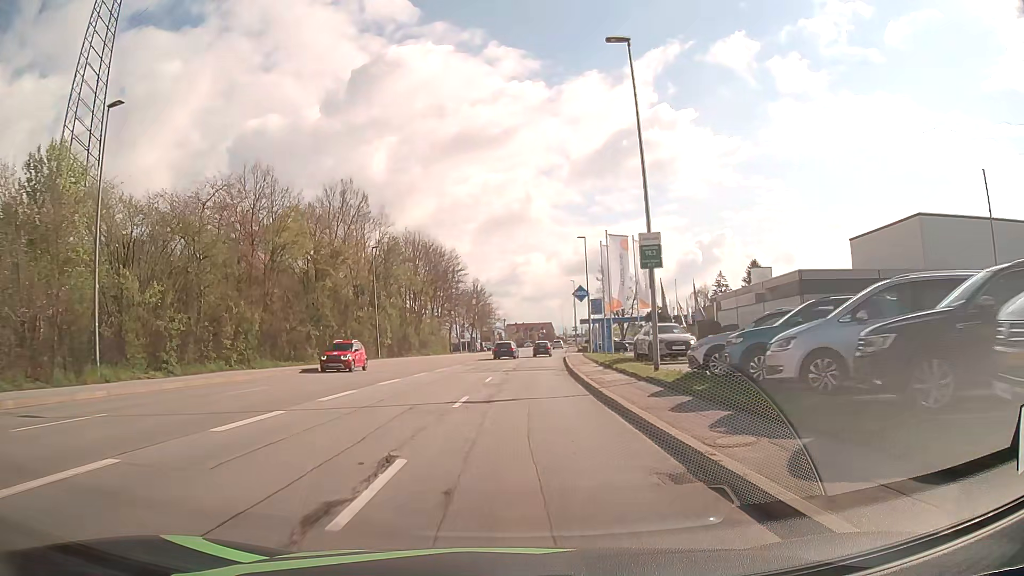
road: tertiary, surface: asphalt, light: Day
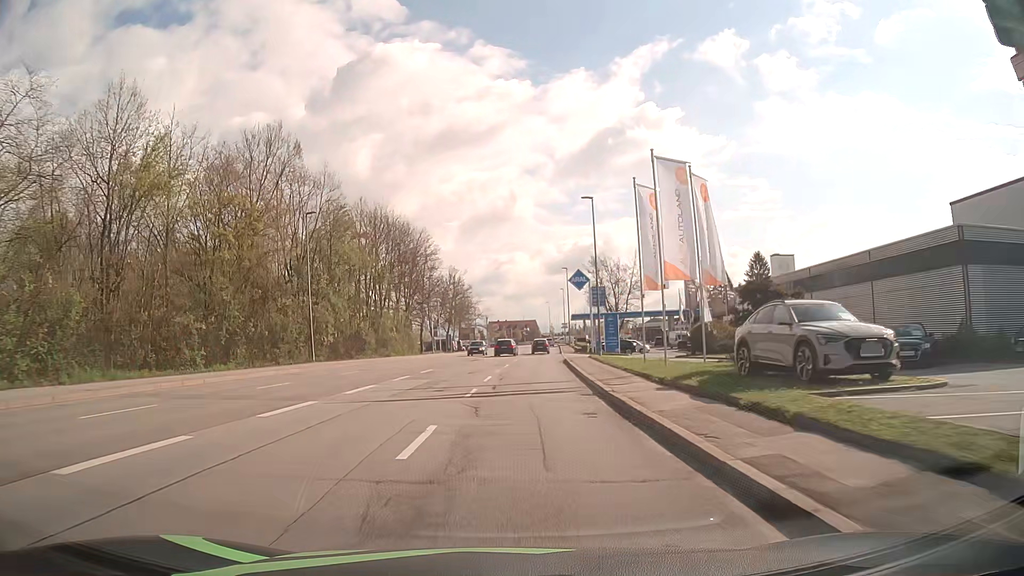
(+0.2, +16.1) m; +2°
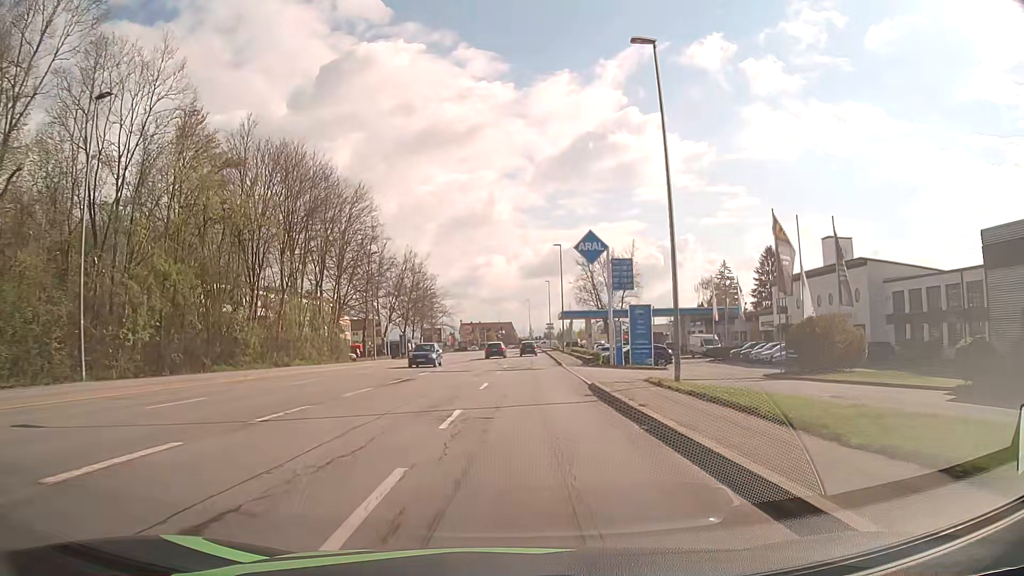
(+0.4, +24.3) m; +2°
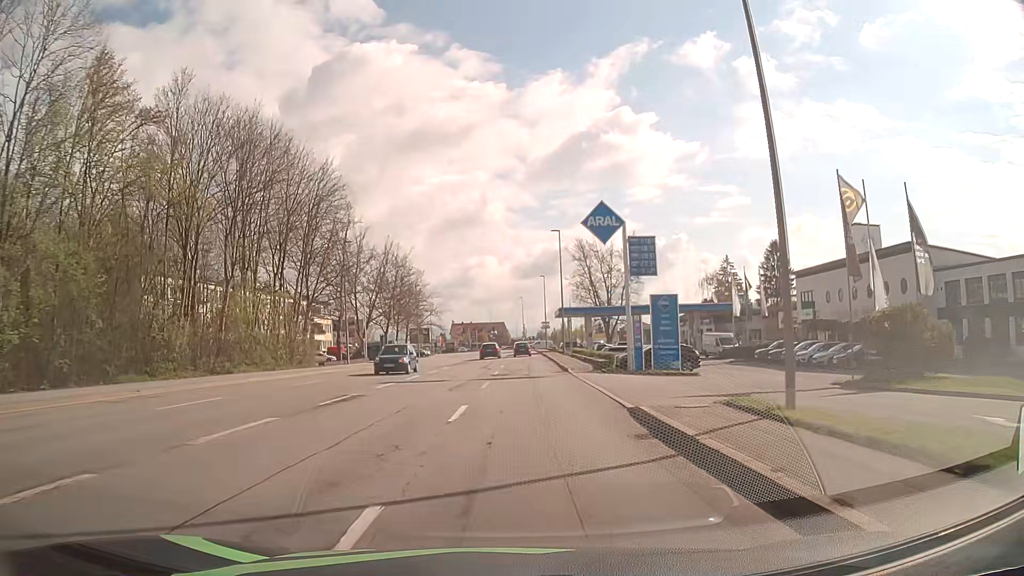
(+0.1, +8.2) m; +1°
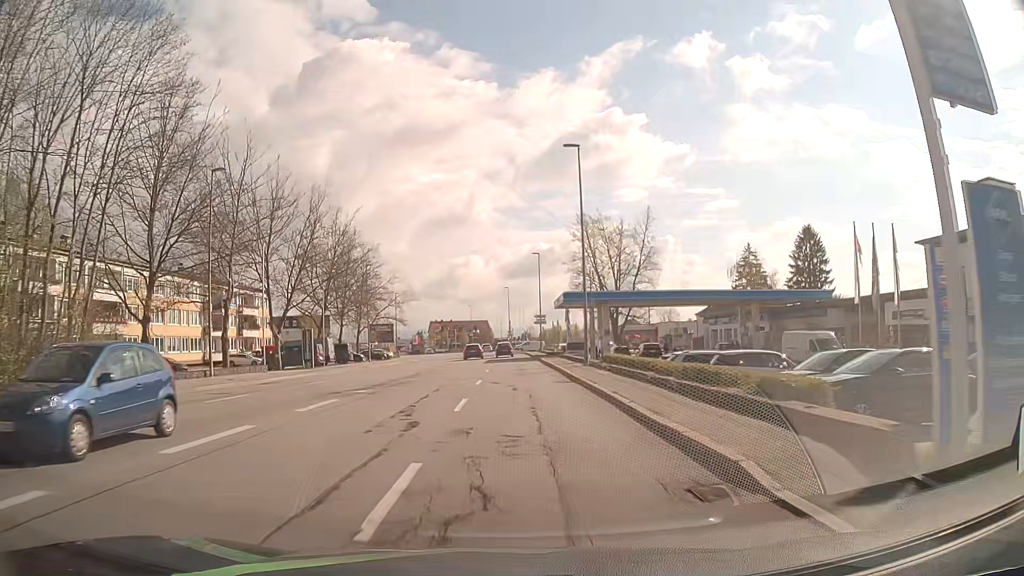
(+0.4, +24.7) m; +1°
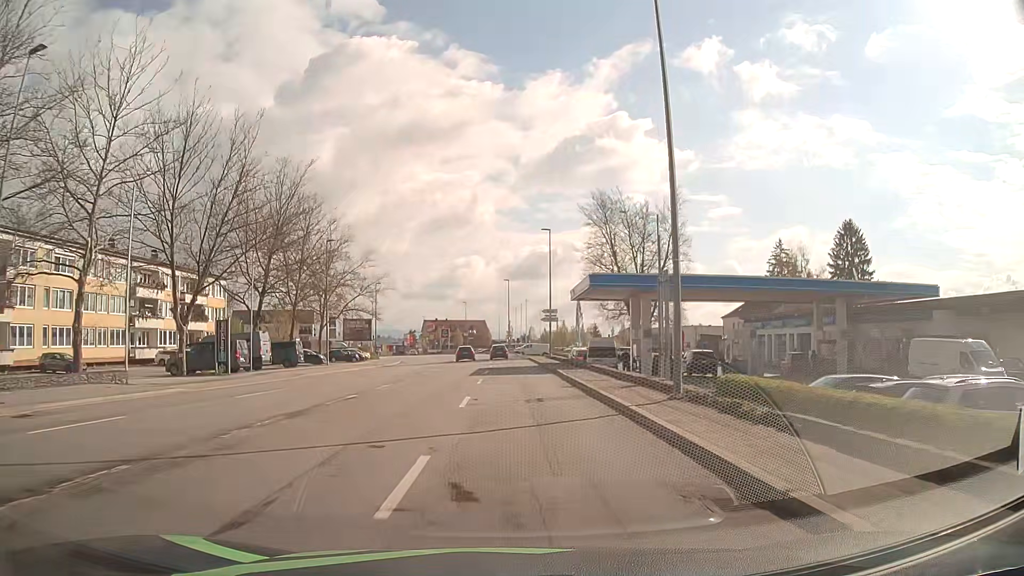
(0.0, +16.4) m; 0°
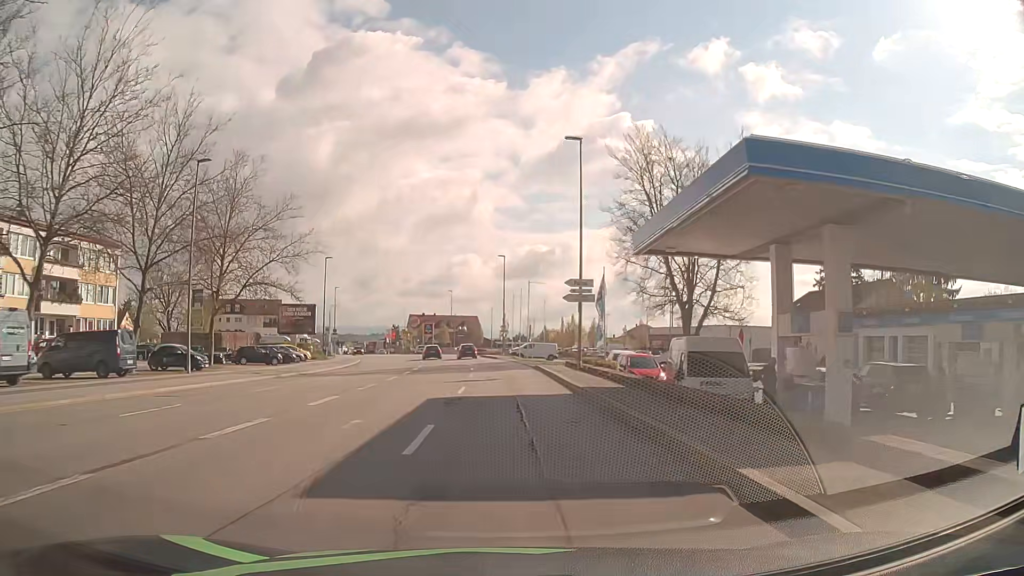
(+0.1, +24.5) m; +1°
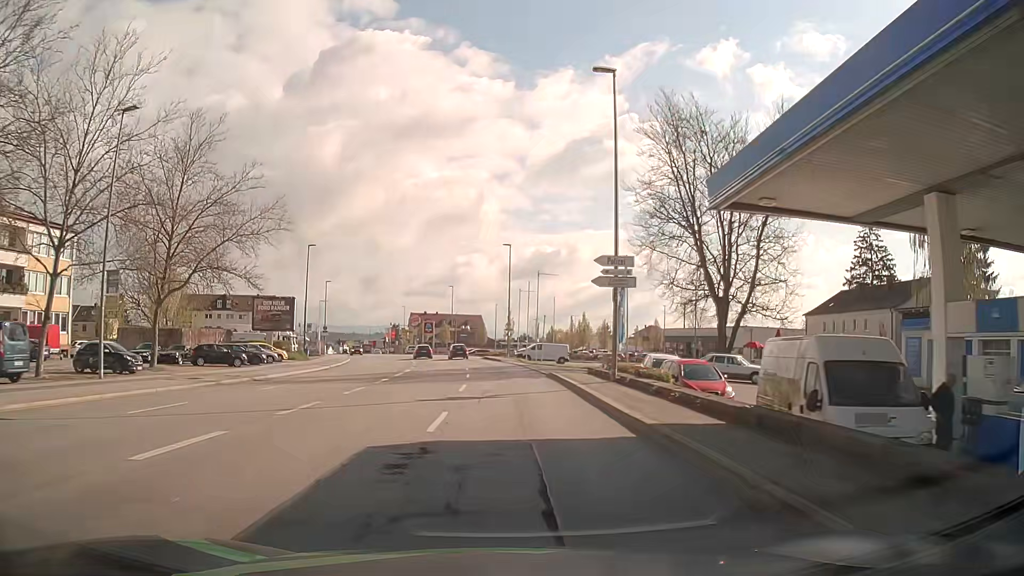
(0.0, +8.1) m; 0°
(0, +10) (0, +20) (-1, +30) (-1, +40) (-2, +50) (-3, +60) (-5, +70) (-7, +80) (-9, +89) (-11, +99) m
